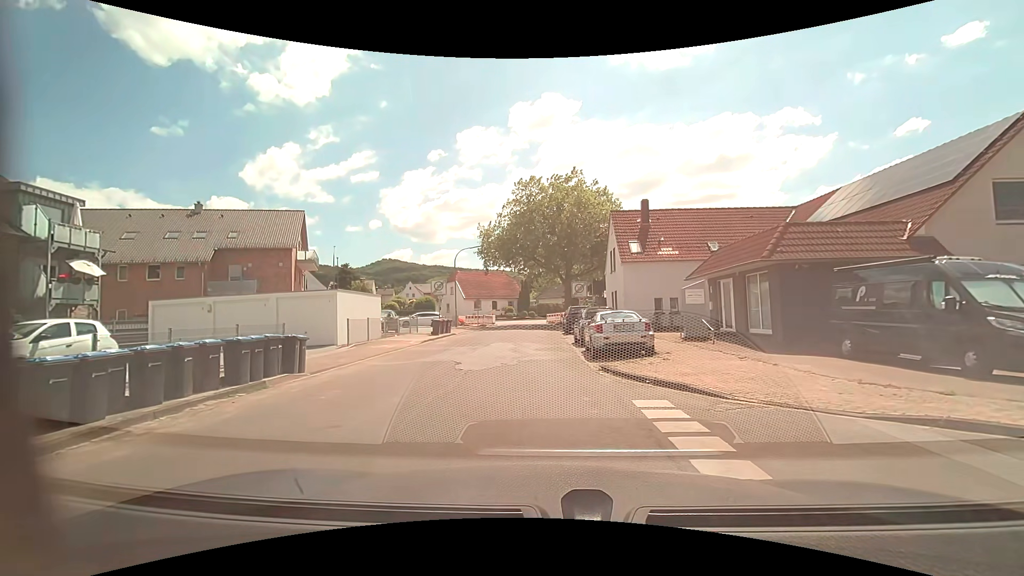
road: unclassified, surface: asphalt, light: Day
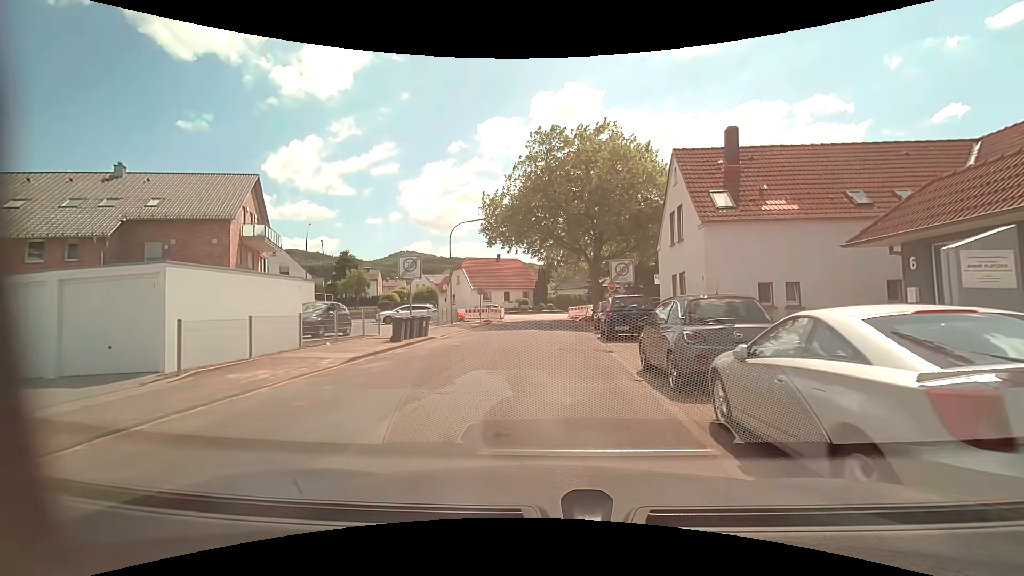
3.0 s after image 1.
(-0.2, +11.5) m; -2°
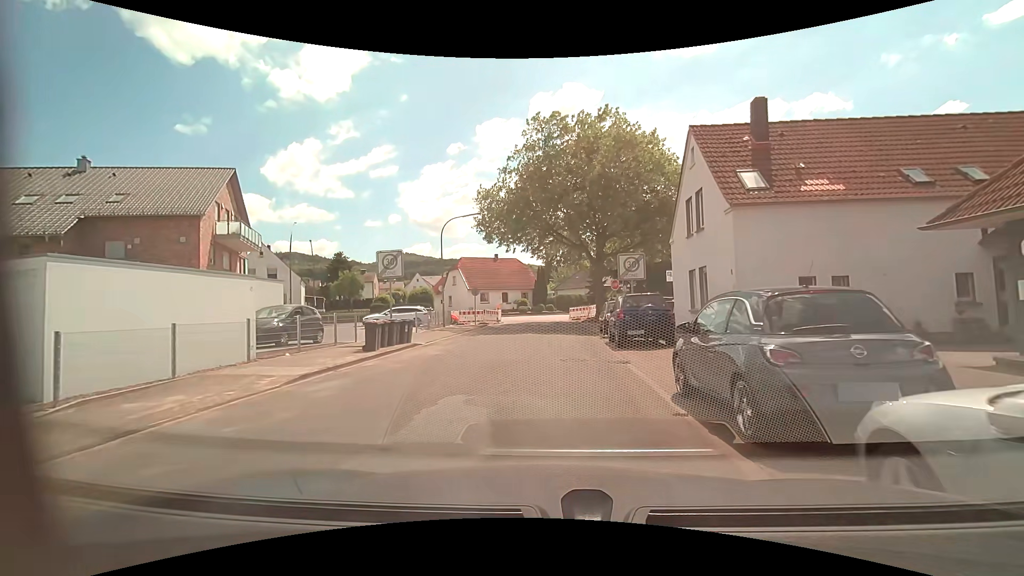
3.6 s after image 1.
(0.0, +2.8) m; +1°
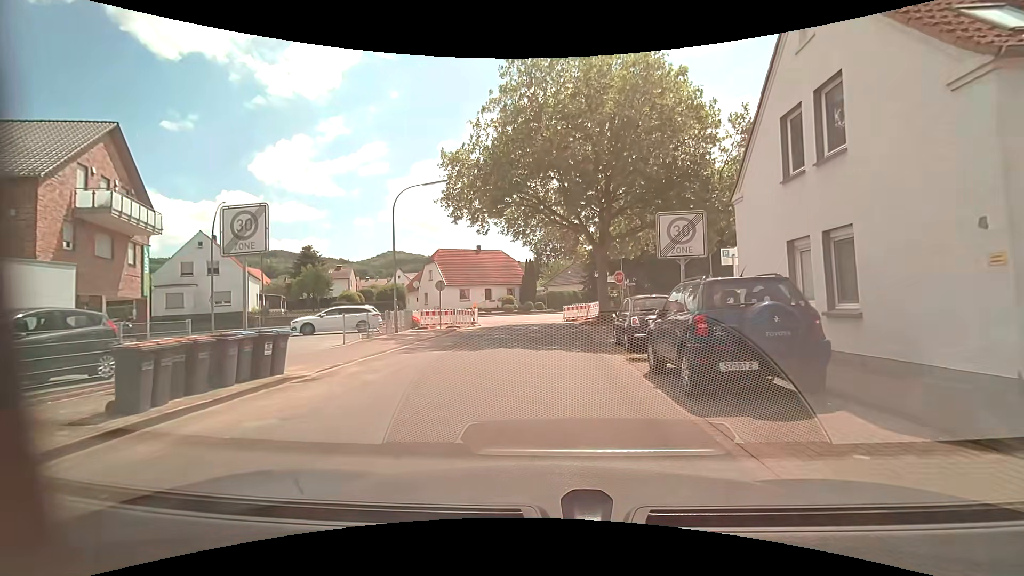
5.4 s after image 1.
(0.0, +8.8) m; +1°
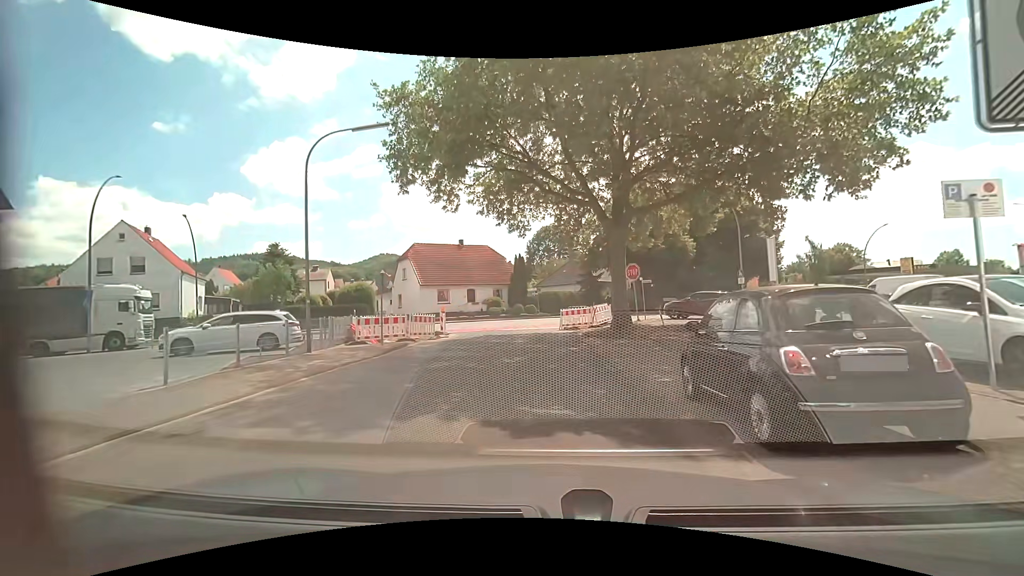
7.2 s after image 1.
(0.0, +8.7) m; 0°
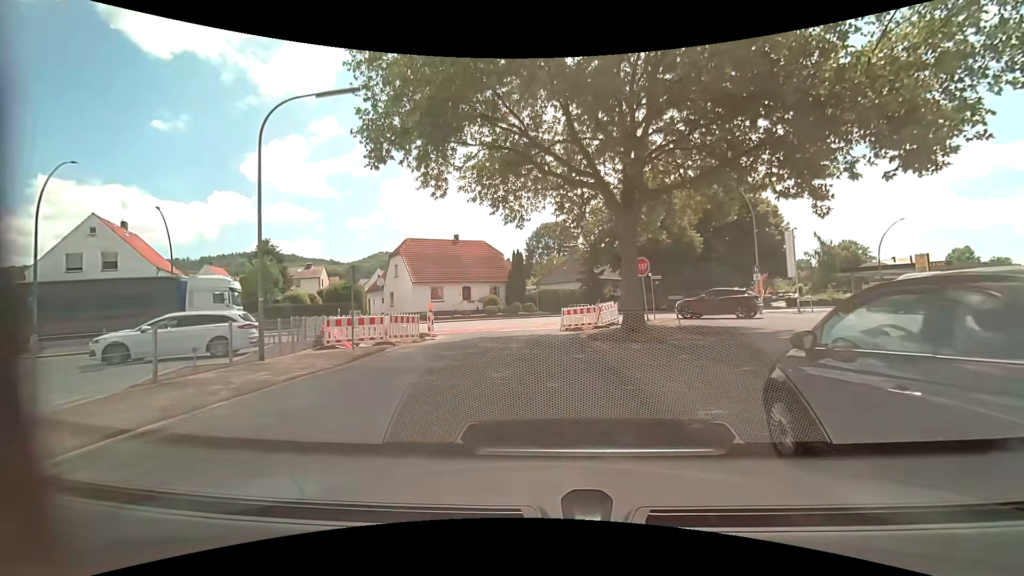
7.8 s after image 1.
(0.0, +2.8) m; 0°
